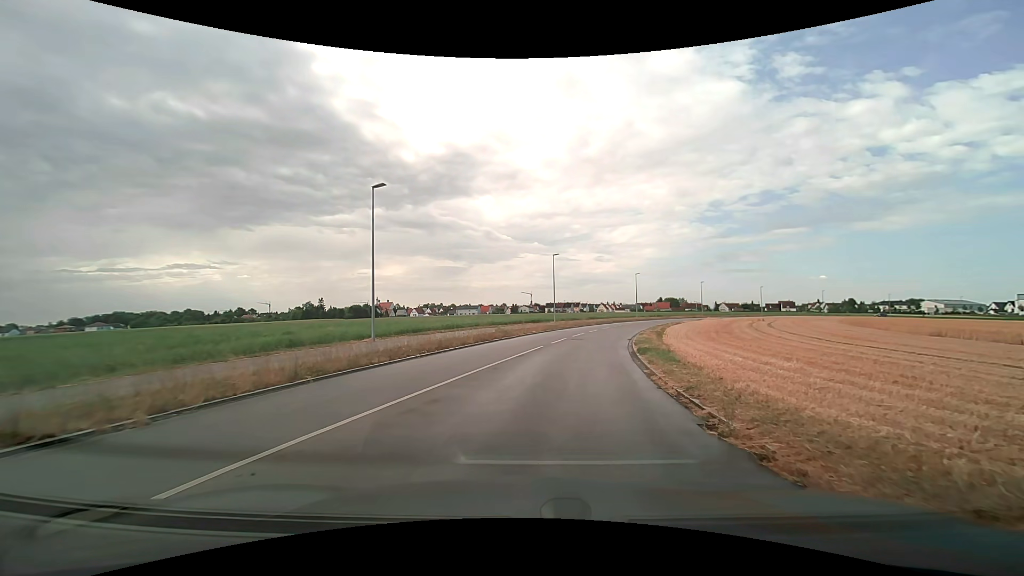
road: tertiary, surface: asphalt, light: Day
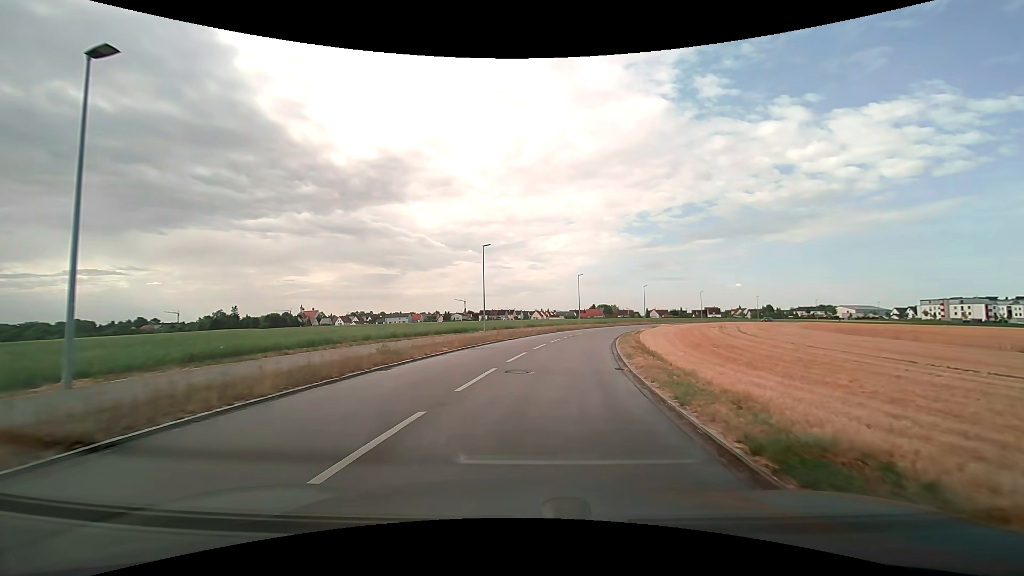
(+0.8, +13.5) m; +7°
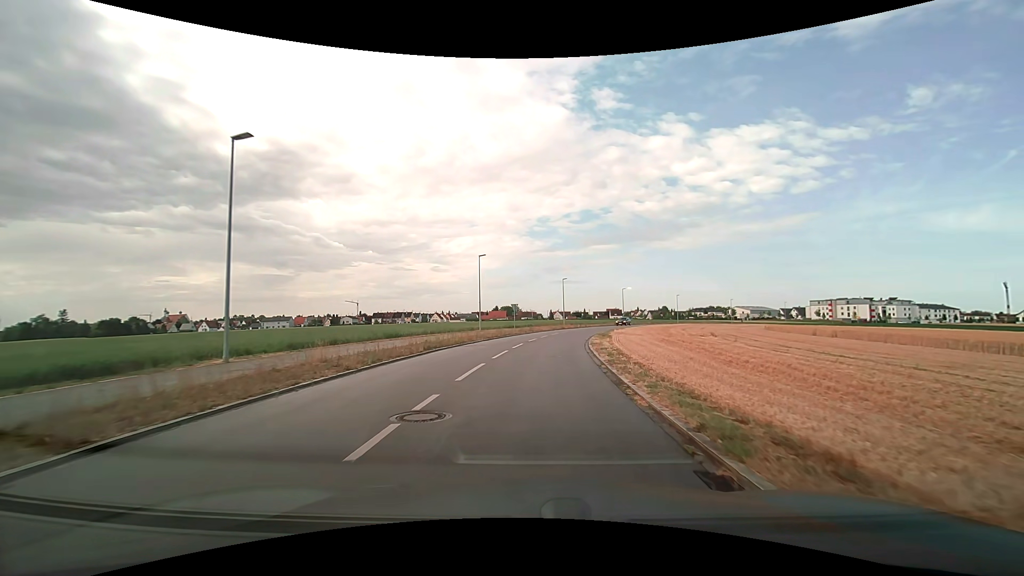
(+2.8, +28.2) m; +12°
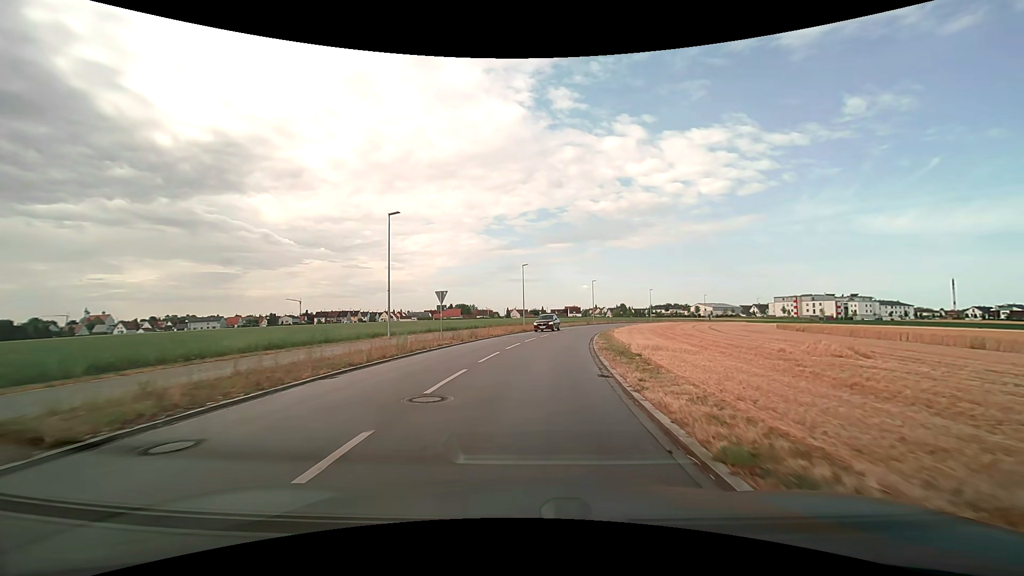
(+0.8, +21.0) m; +4°
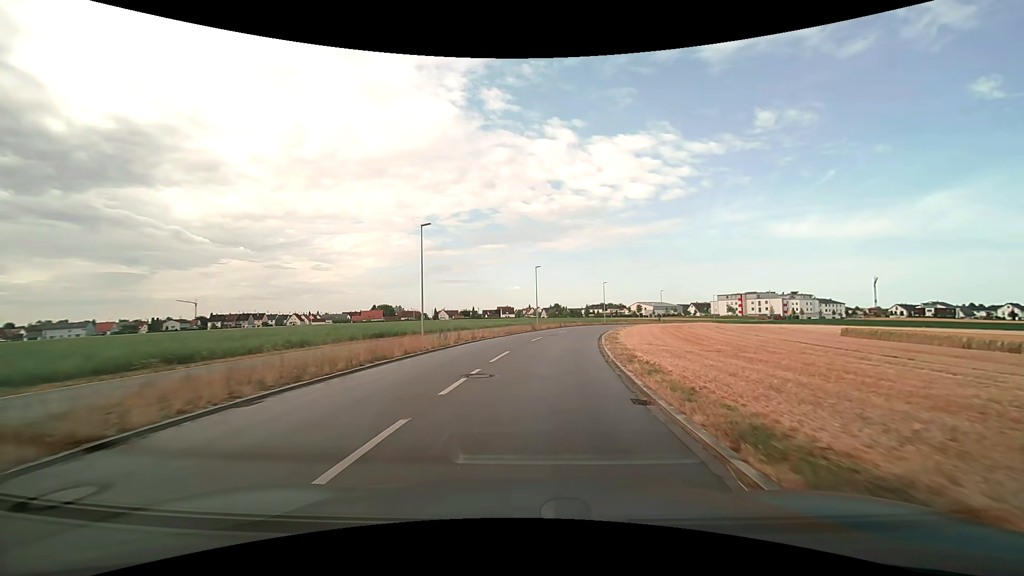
(+2.0, +29.8) m; +8°
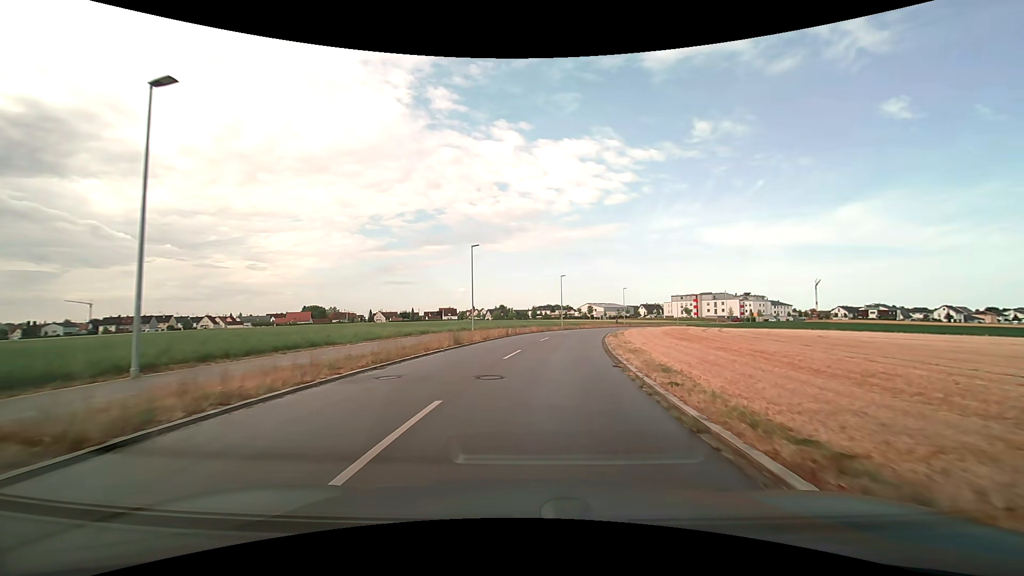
(+1.1, +22.5) m; +6°
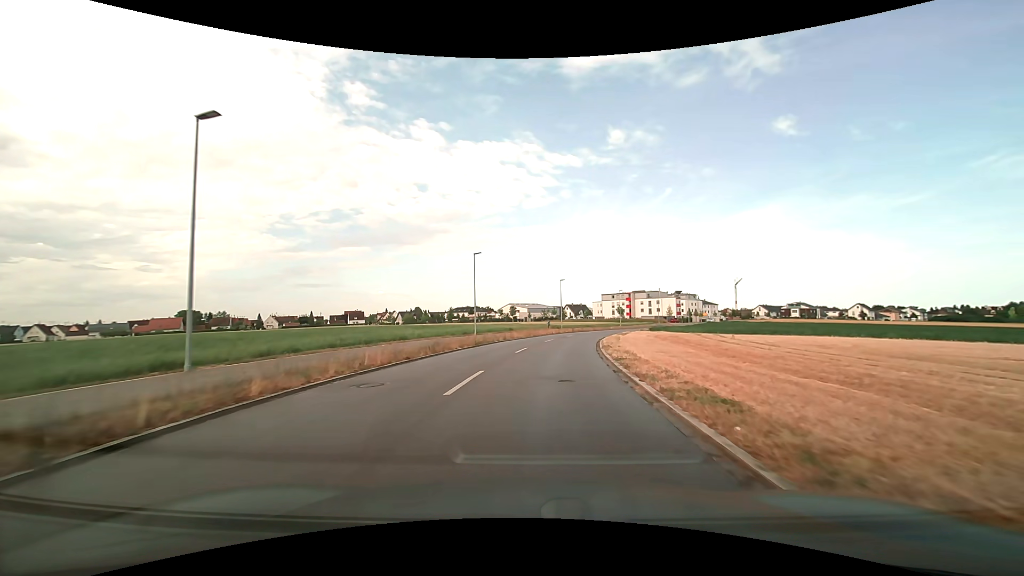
(+2.5, +30.7) m; +9°
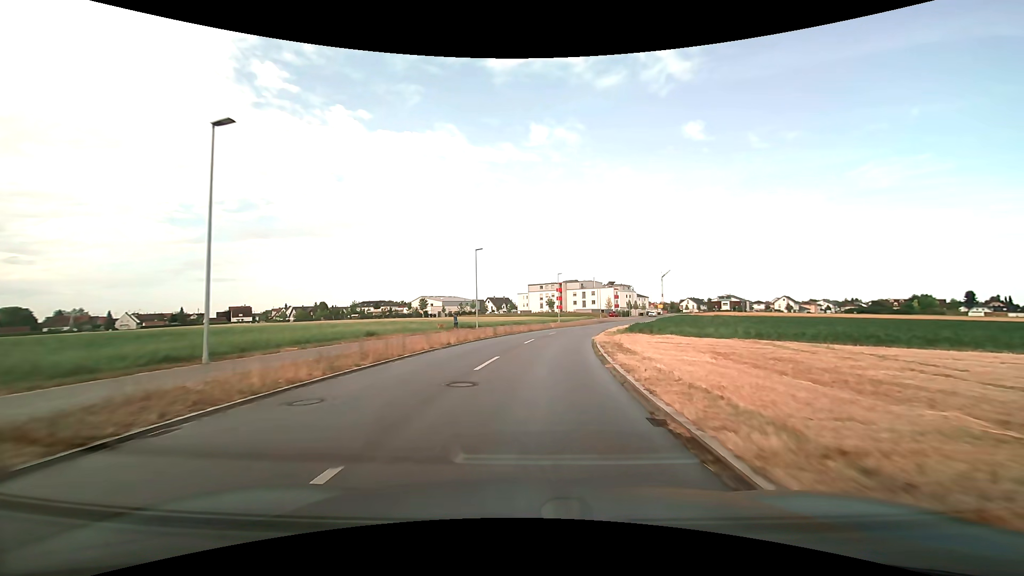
(+2.6, +32.0) m; +9°
(0, +10) (+1, +20) (+2, +30) (+4, +40) (+6, +50) (+8, +59) (+11, +69) (+15, +78) (+18, +88) (+21, +97) m
